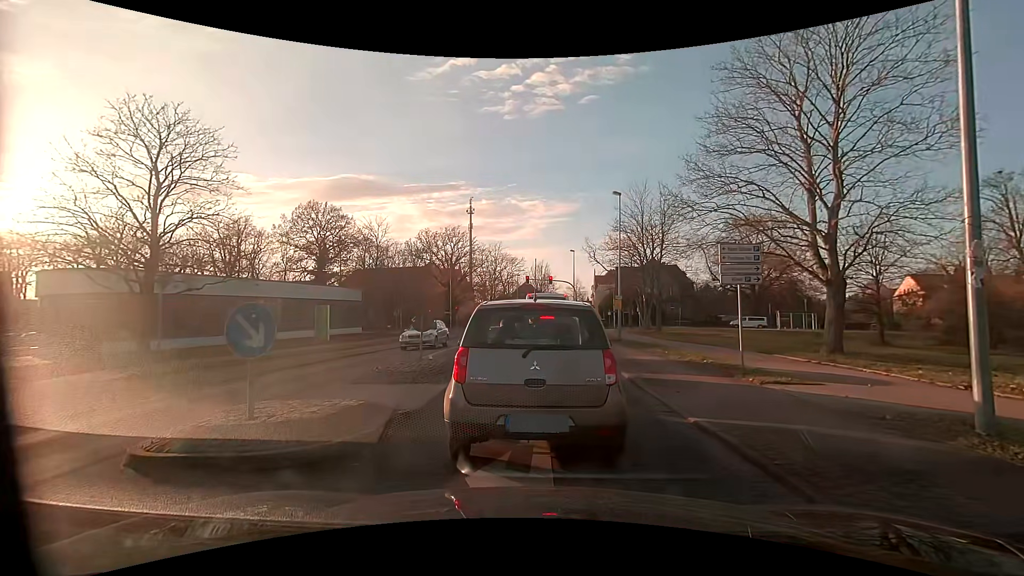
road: residential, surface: asphalt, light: Day
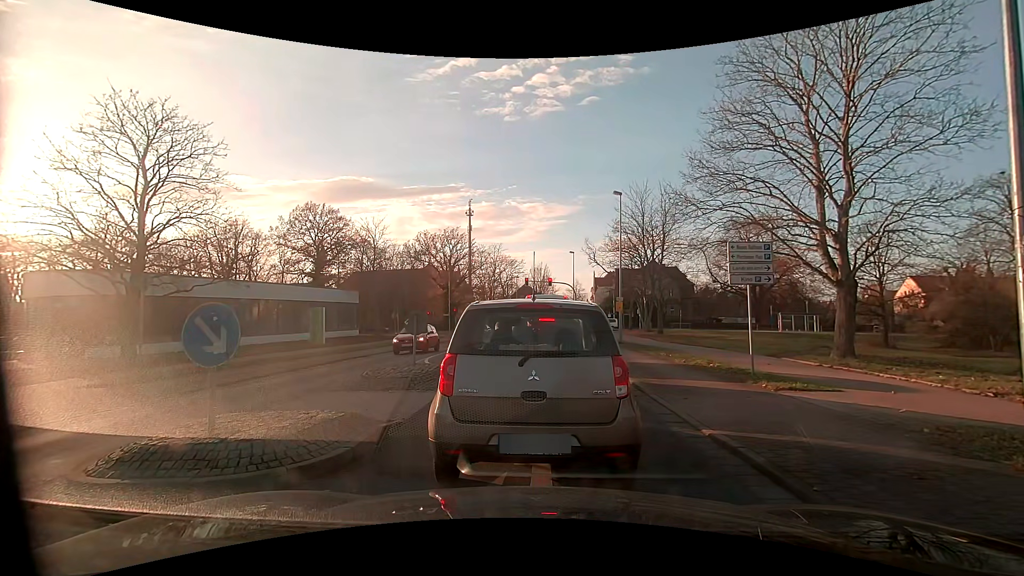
(0.0, +0.7) m; 0°
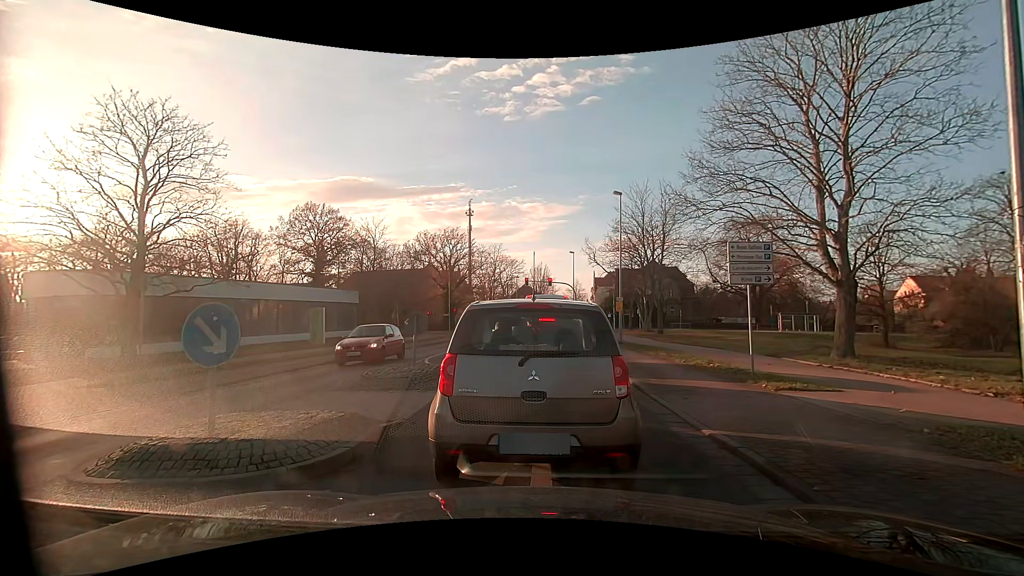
(0.0, 0.0) m; 0°
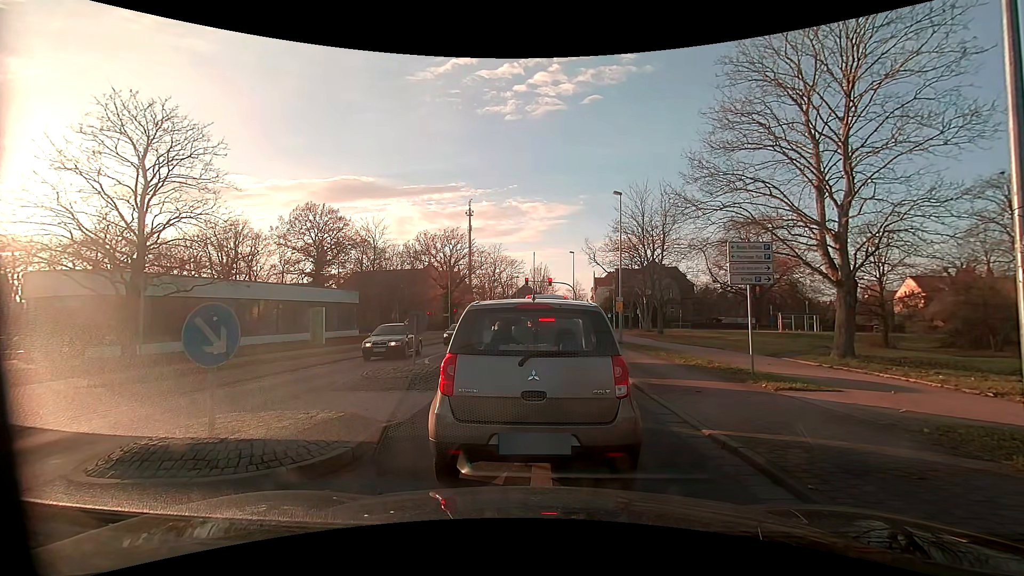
(0.0, 0.0) m; 0°
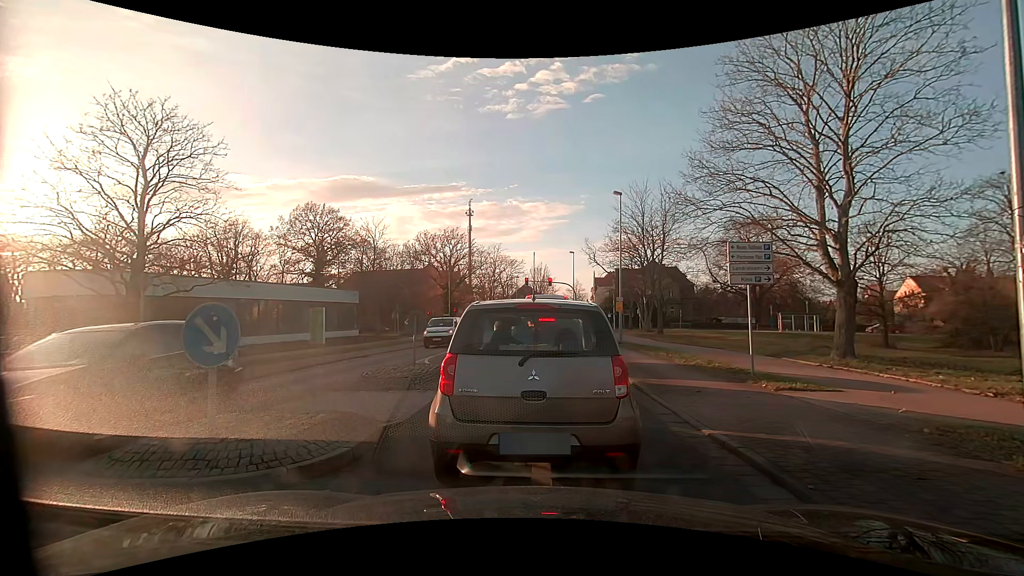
(0.0, 0.0) m; 0°
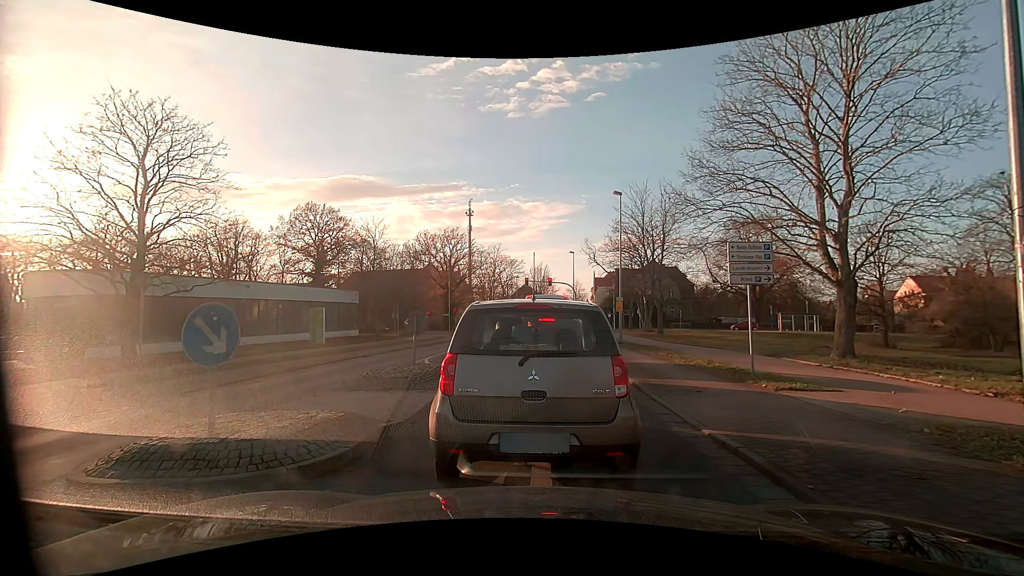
(0.0, 0.0) m; 0°
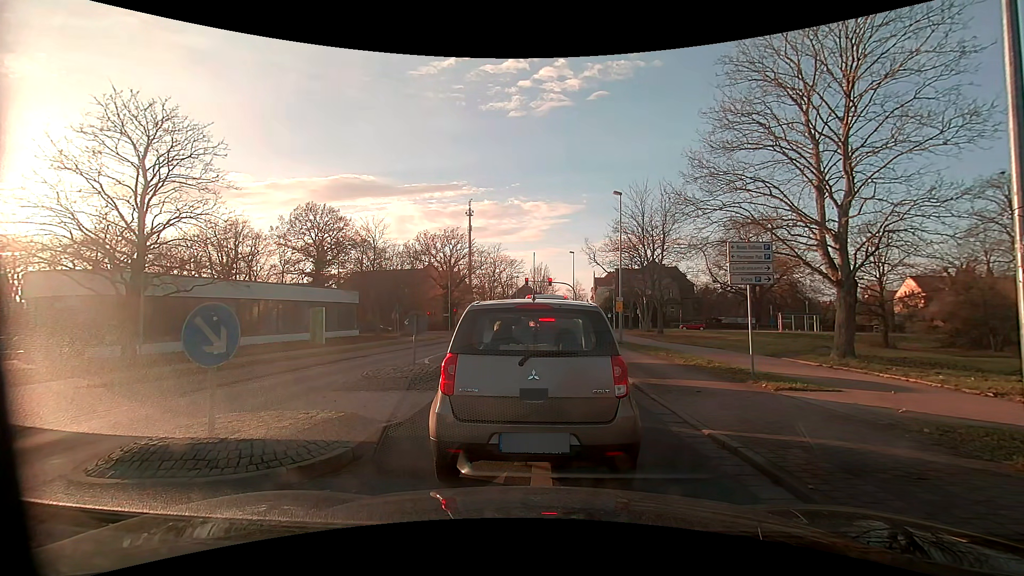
(0.0, 0.0) m; 0°
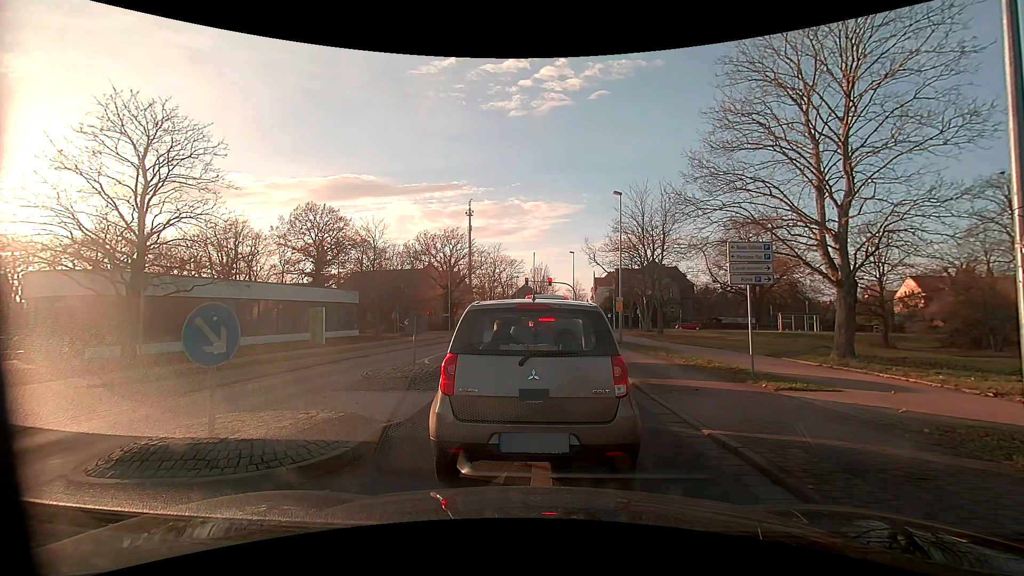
(0.0, 0.0) m; 0°
(0, +10) (+1, +20) (+1, +30) (+1, +40) (+1, +50) (+2, +60) (+3, +70) (+8, +78) (+17, +82) (+27, +80) m
